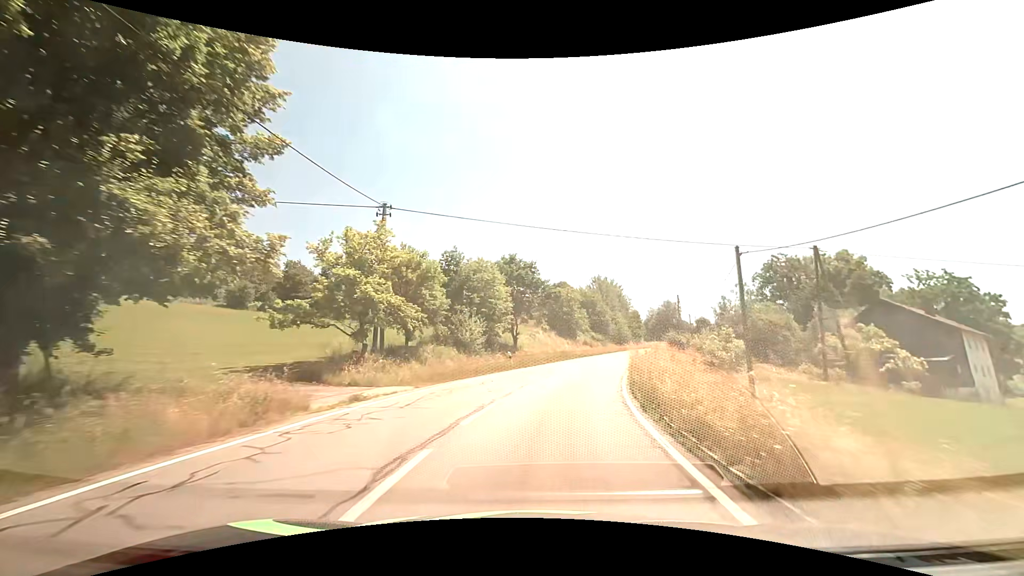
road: tertiary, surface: asphalt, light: Day
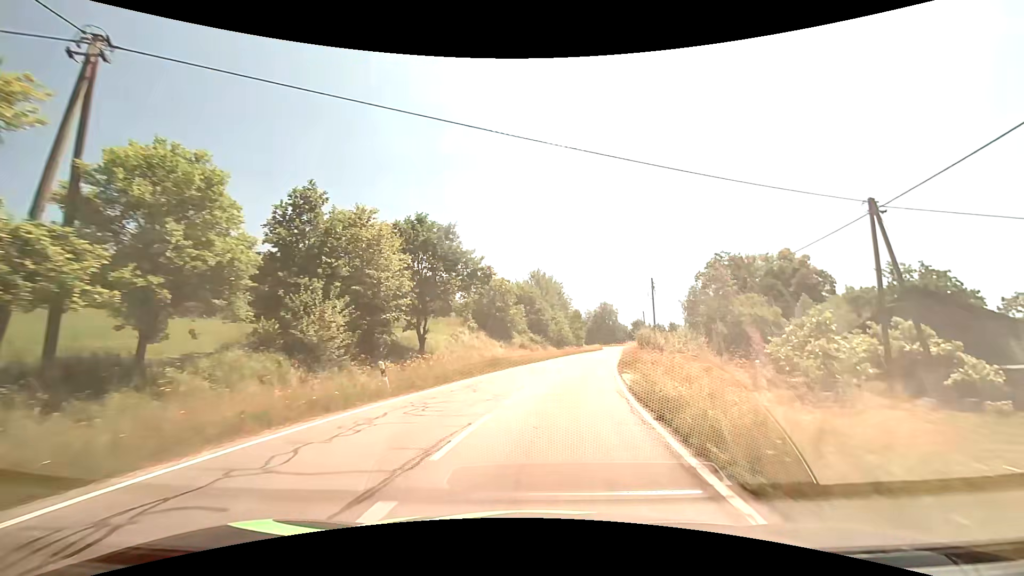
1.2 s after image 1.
(+1.0, +15.4) m; +8°
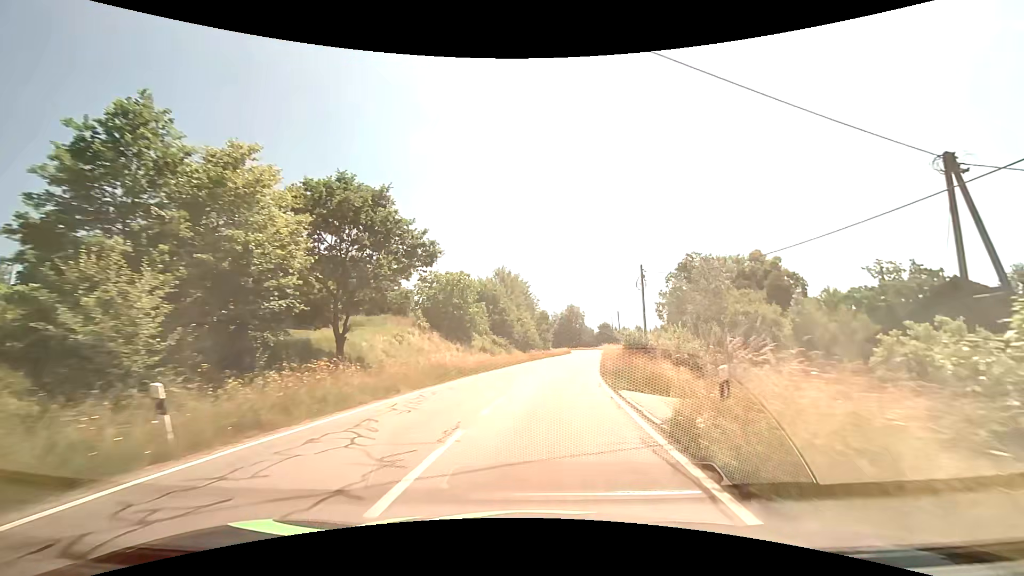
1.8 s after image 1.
(+0.3, +7.8) m; +4°
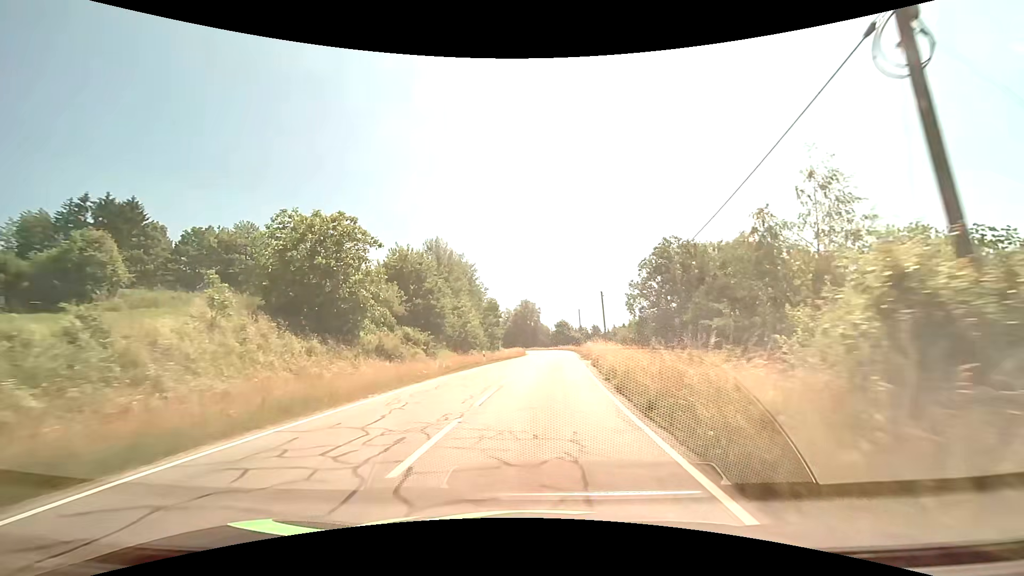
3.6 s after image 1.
(+1.4, +23.7) m; +6°
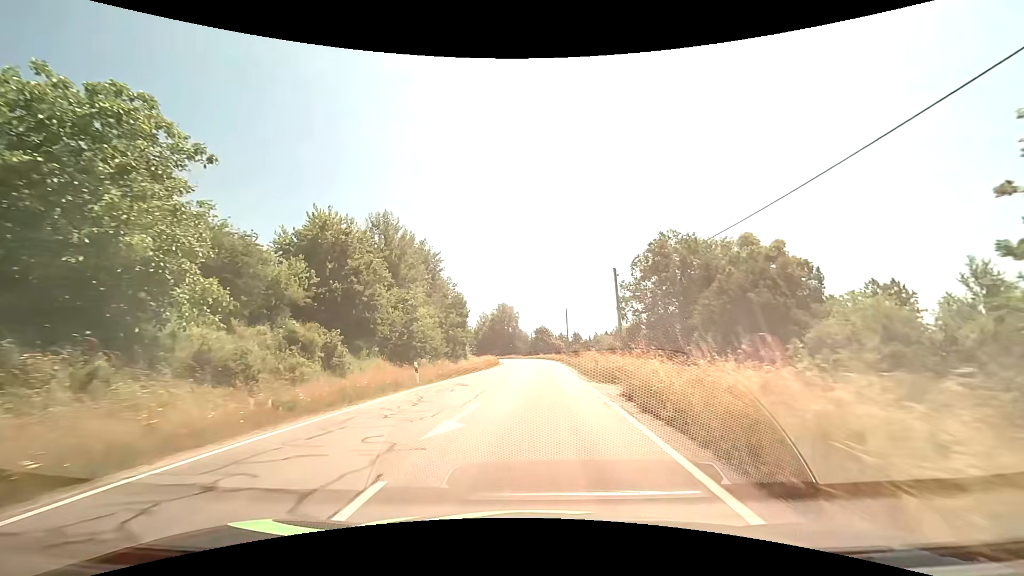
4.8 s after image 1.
(+0.3, +16.1) m; +2°
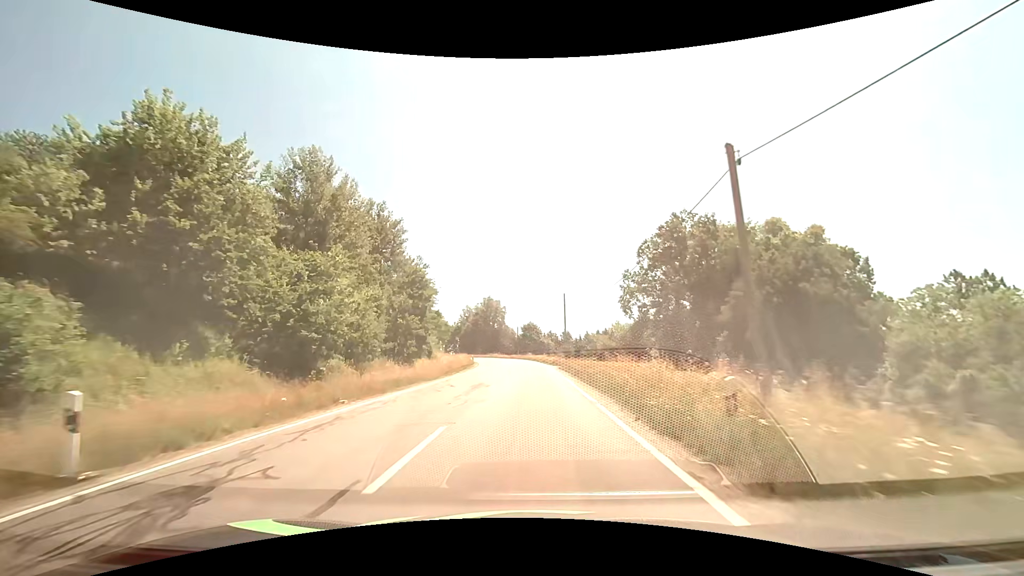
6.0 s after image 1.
(+0.2, +16.2) m; +2°
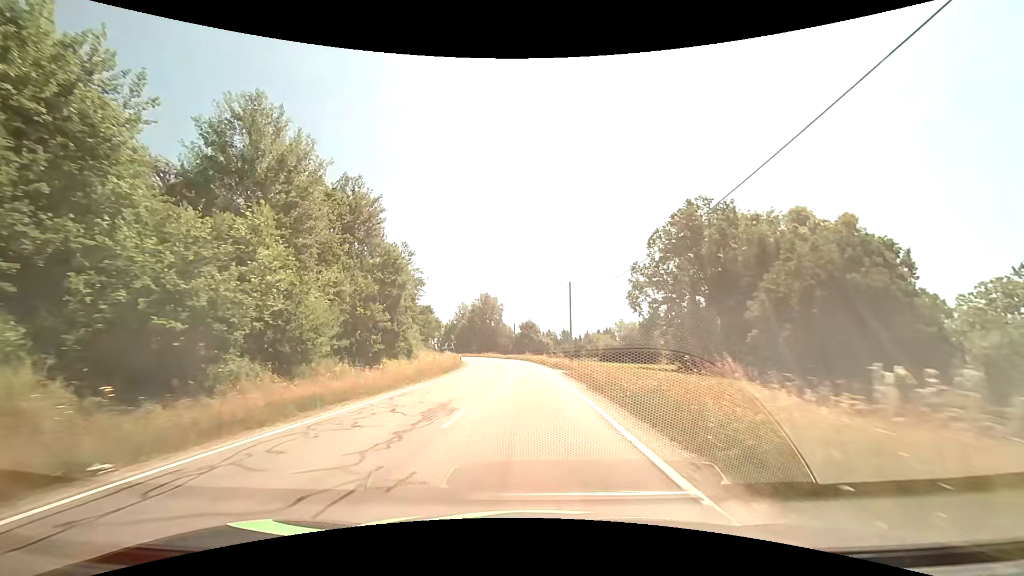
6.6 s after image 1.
(0.0, +8.1) m; 0°
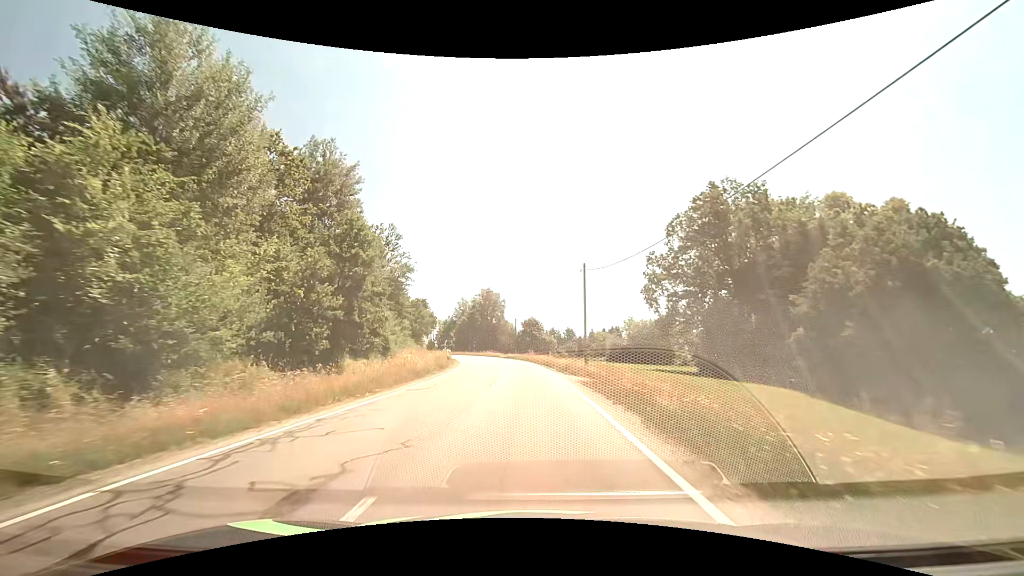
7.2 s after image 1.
(0.0, +8.2) m; 0°
(0, +10) (0, +20) (-1, +30) (-1, +40) (-3, +50) (-4, +60) (-6, +70) (-9, +79) (-11, +89) (-15, +98) m
